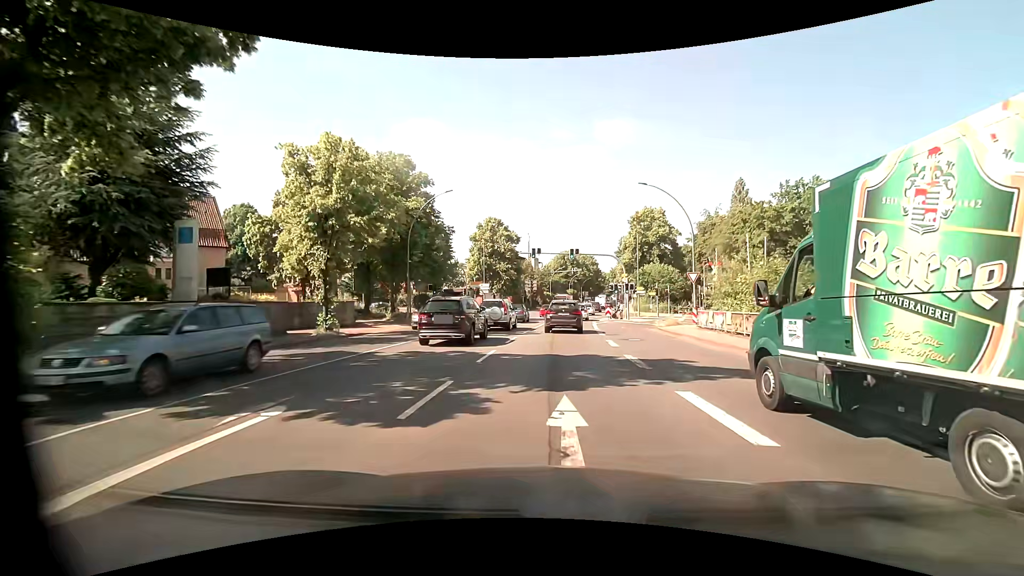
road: primary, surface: asphalt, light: Day
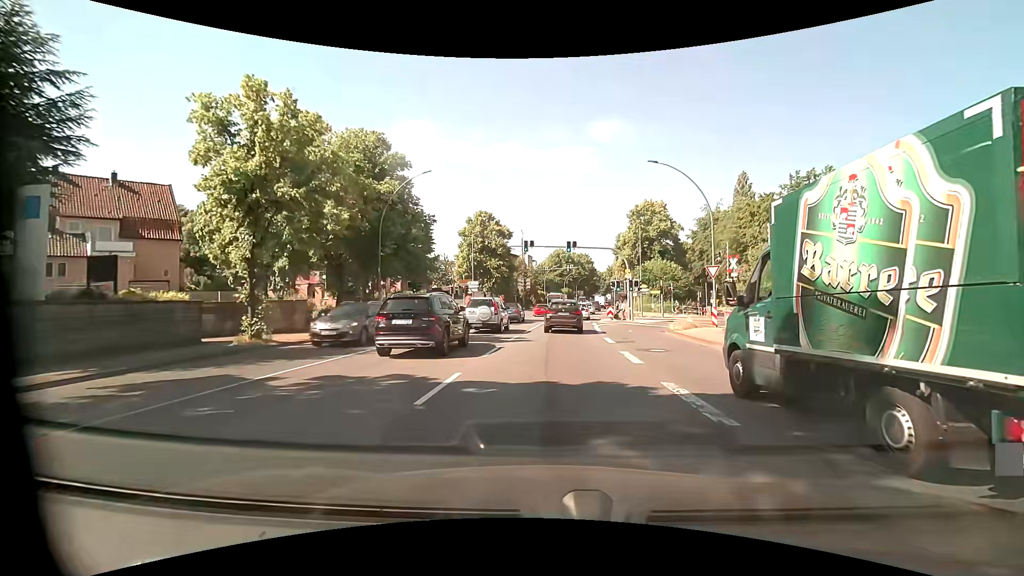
(+0.1, +5.2) m; +1°
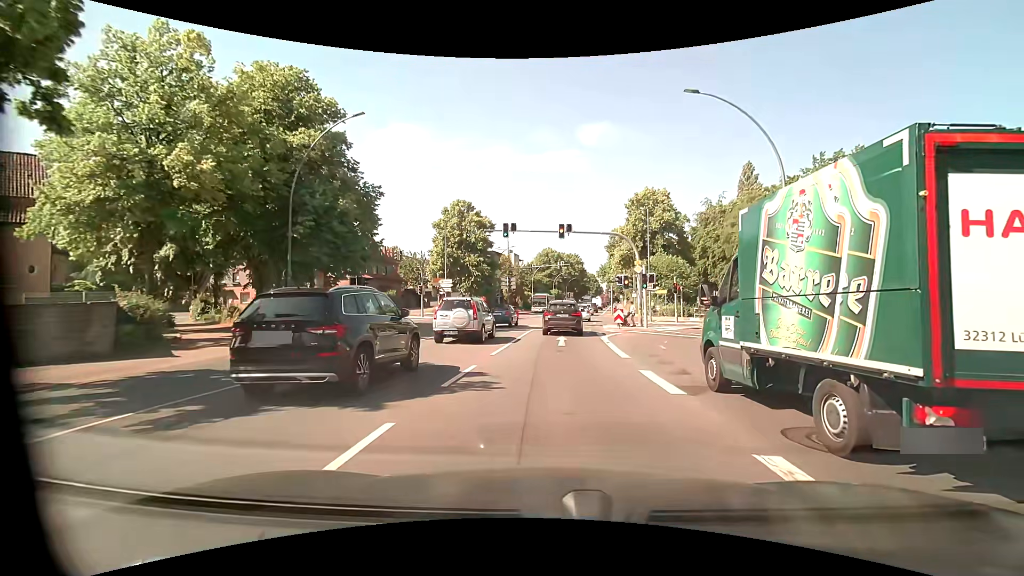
(+0.1, +10.0) m; +1°
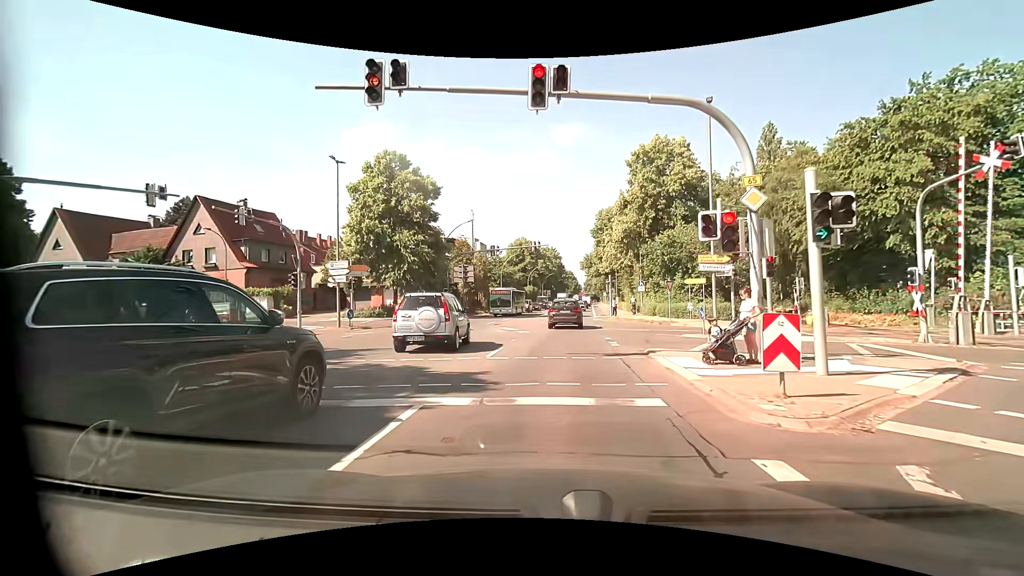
(+0.5, +21.0) m; +4°
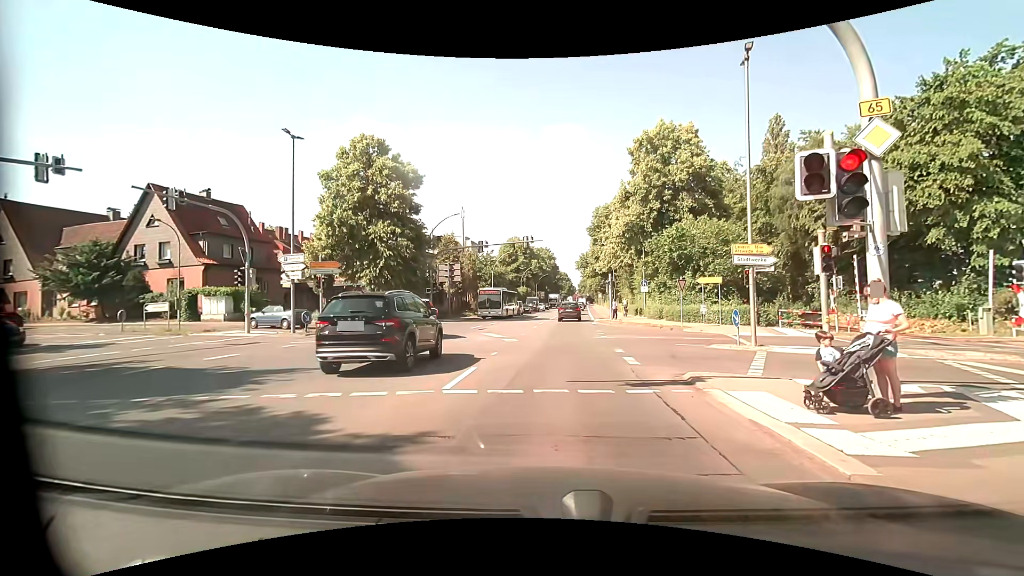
(-0.1, +4.0) m; -1°
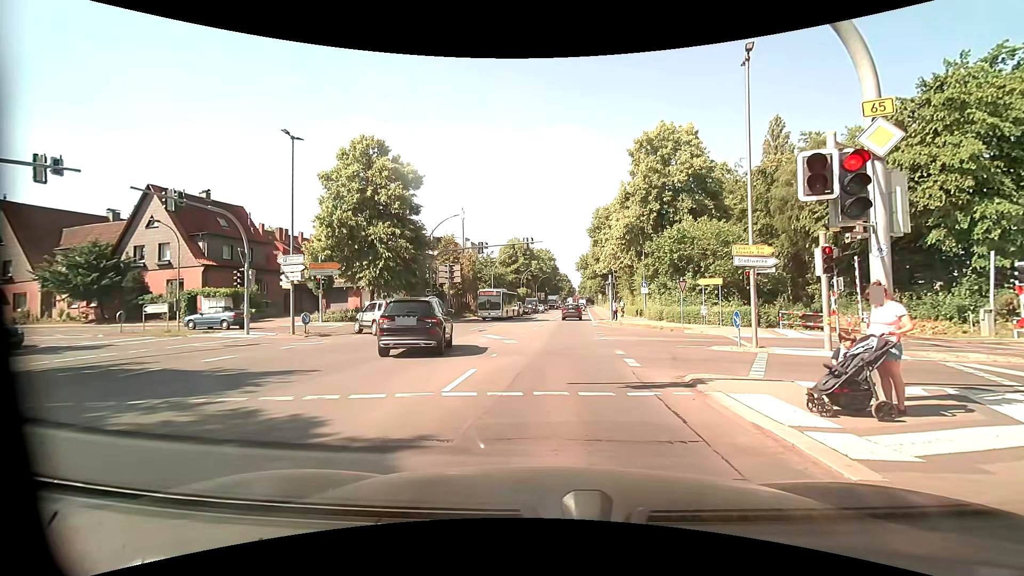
(0.0, +0.1) m; 0°
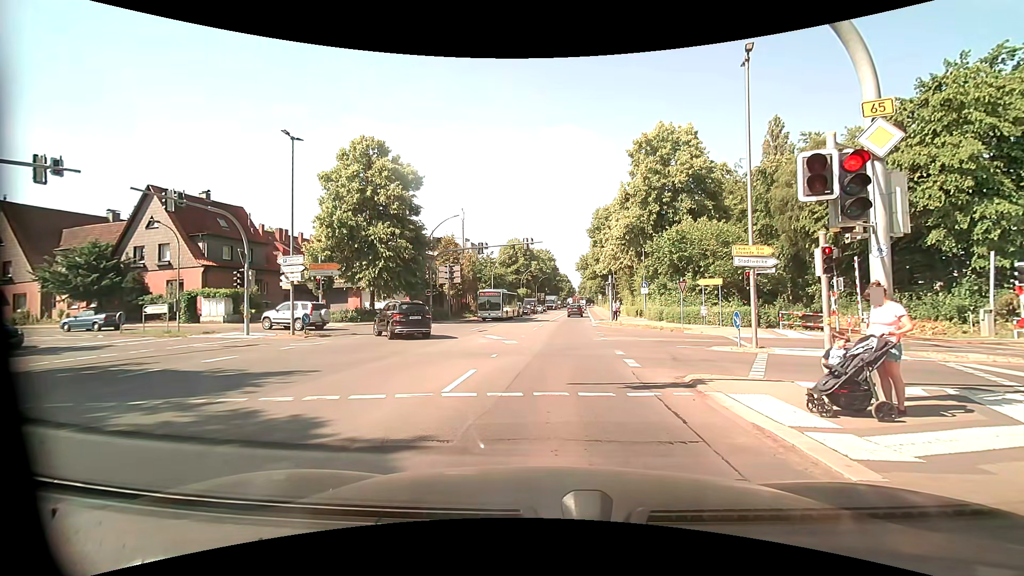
(0.0, 0.0) m; 0°
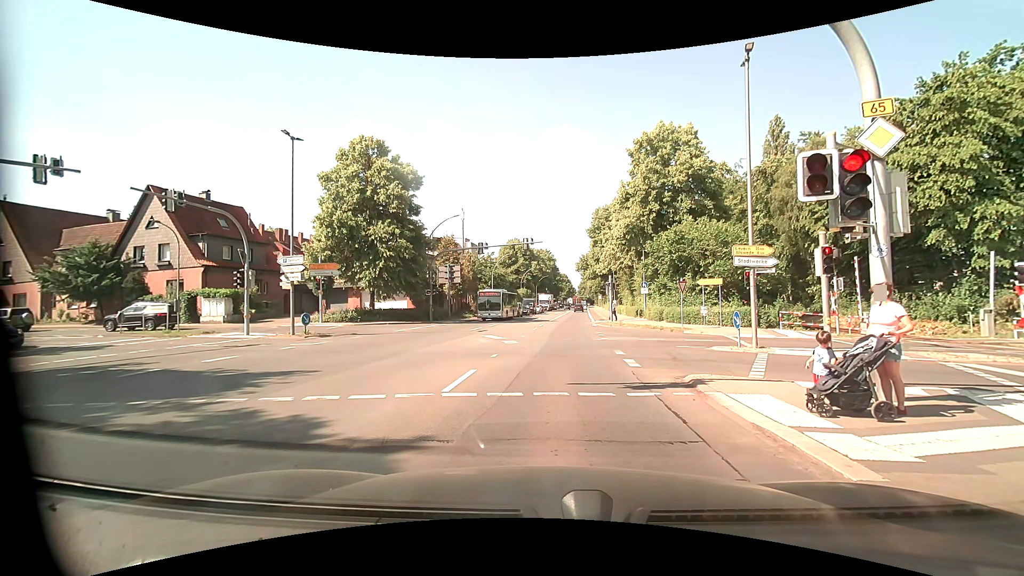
(0.0, 0.0) m; 0°
(0, +10) (+1, +20) (+1, +30) (+2, +40) (+3, +50) (+4, +60) (+4, +70) (+5, +80) (+6, +90) (+7, +100) m
